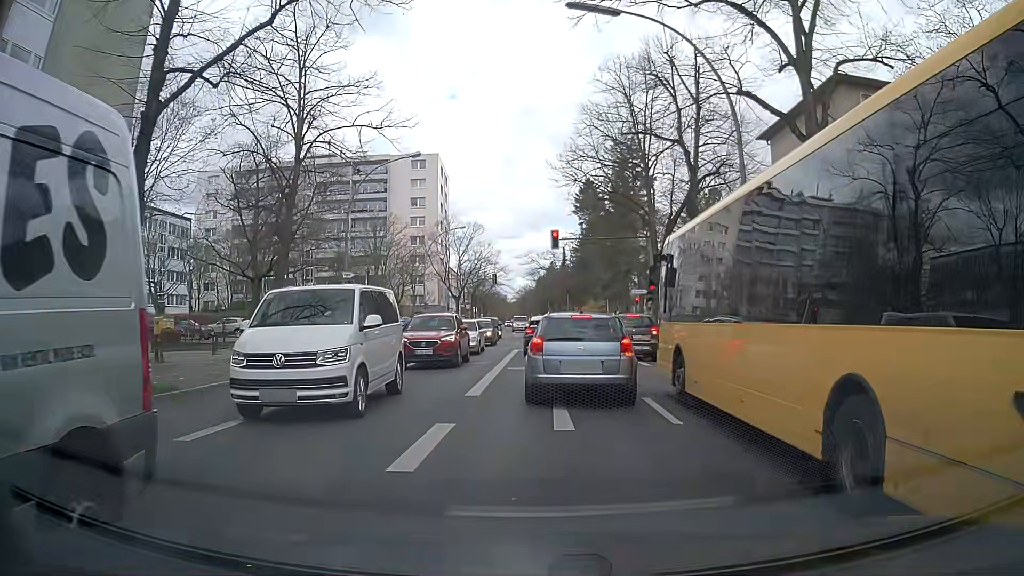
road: secondary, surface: asphalt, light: Day
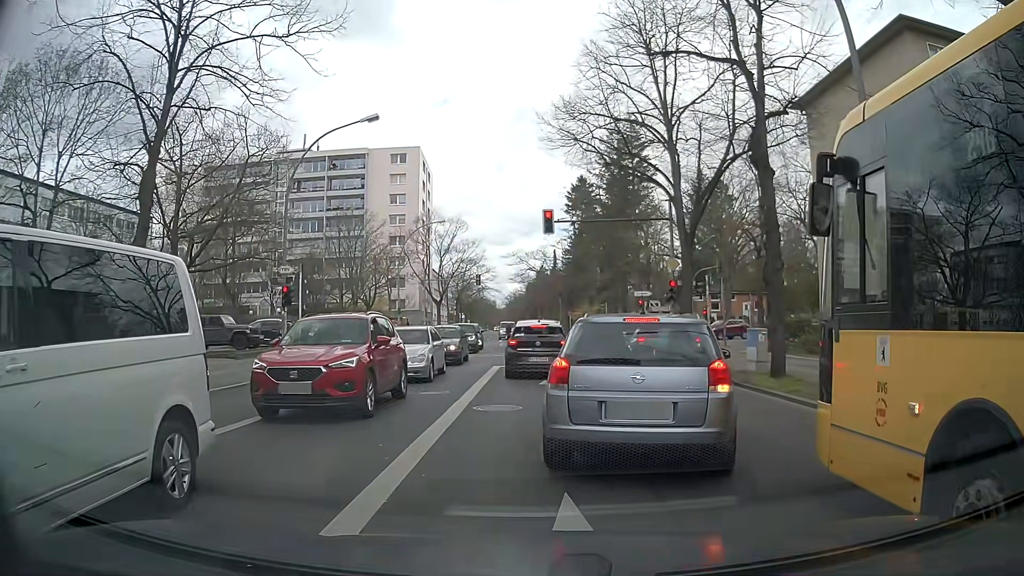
(-0.2, +7.5) m; -2°
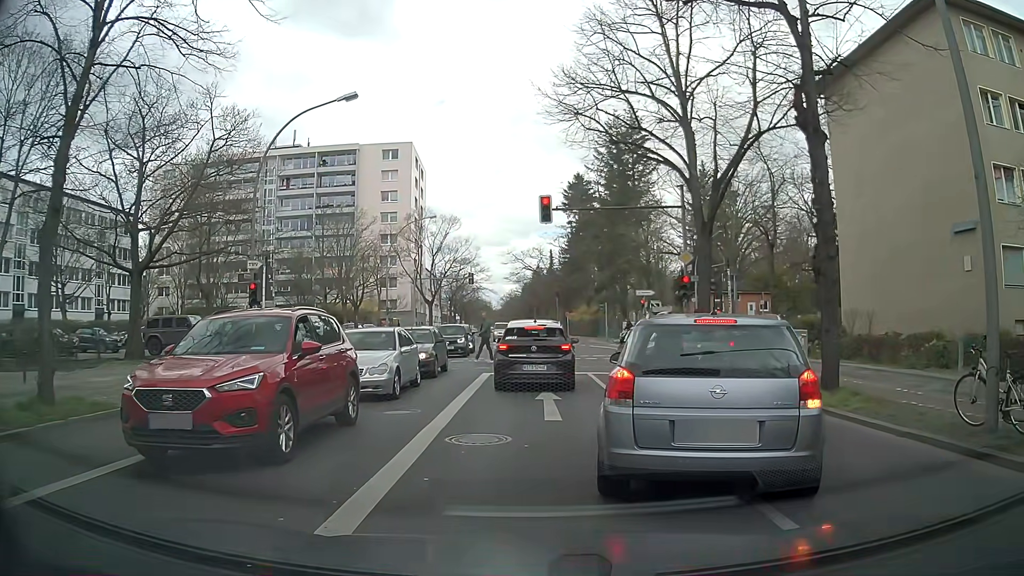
(+0.1, +3.0) m; +2°
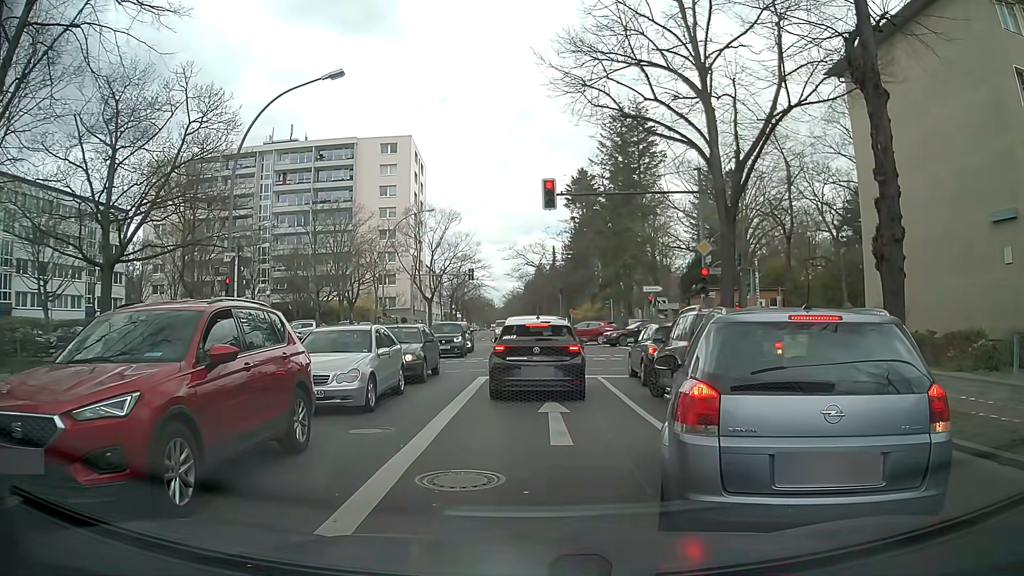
(0.0, +2.2) m; 0°
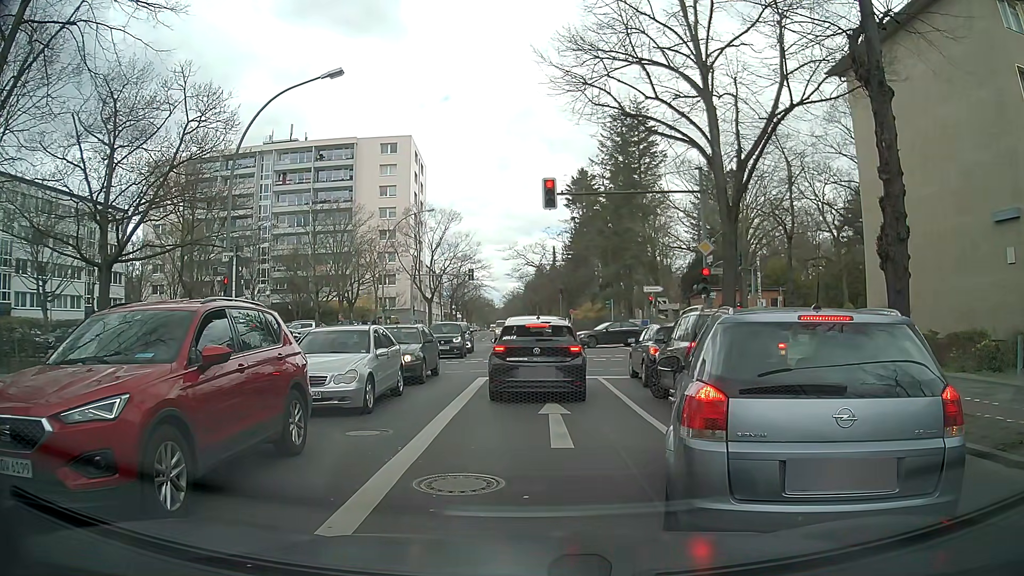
(0.0, +0.2) m; 0°
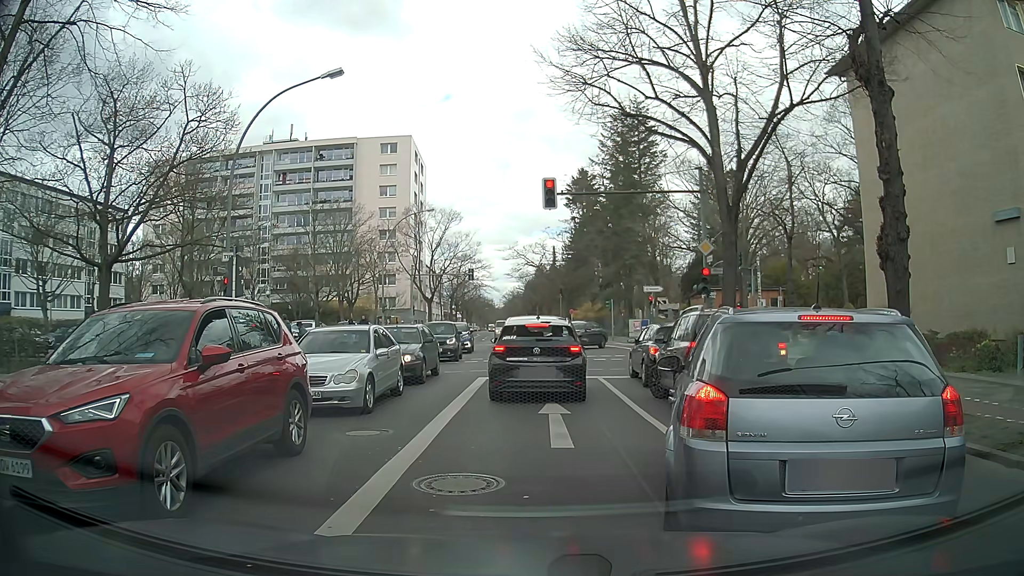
(0.0, 0.0) m; 0°
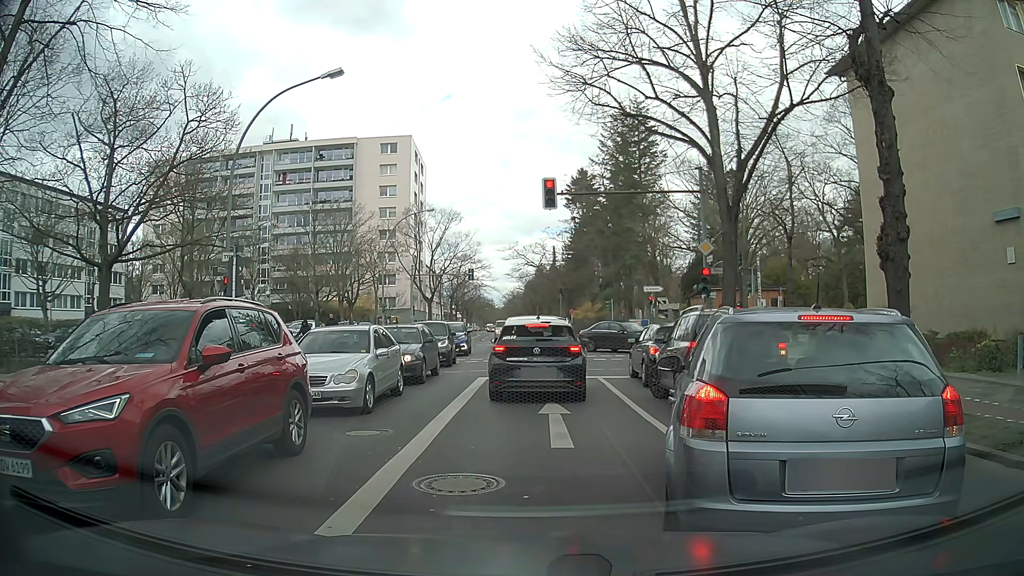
(0.0, 0.0) m; 0°
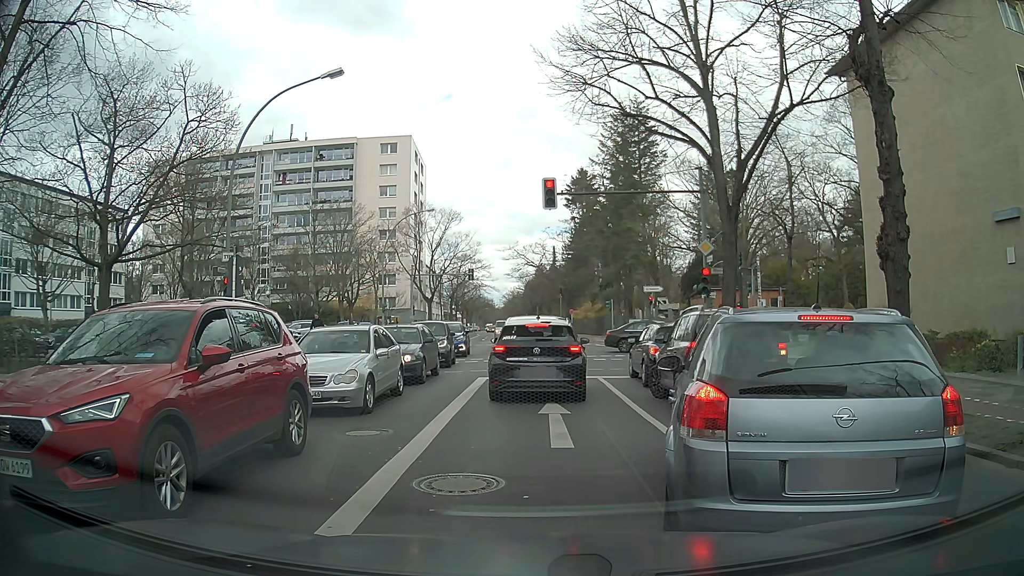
(0.0, 0.0) m; 0°
